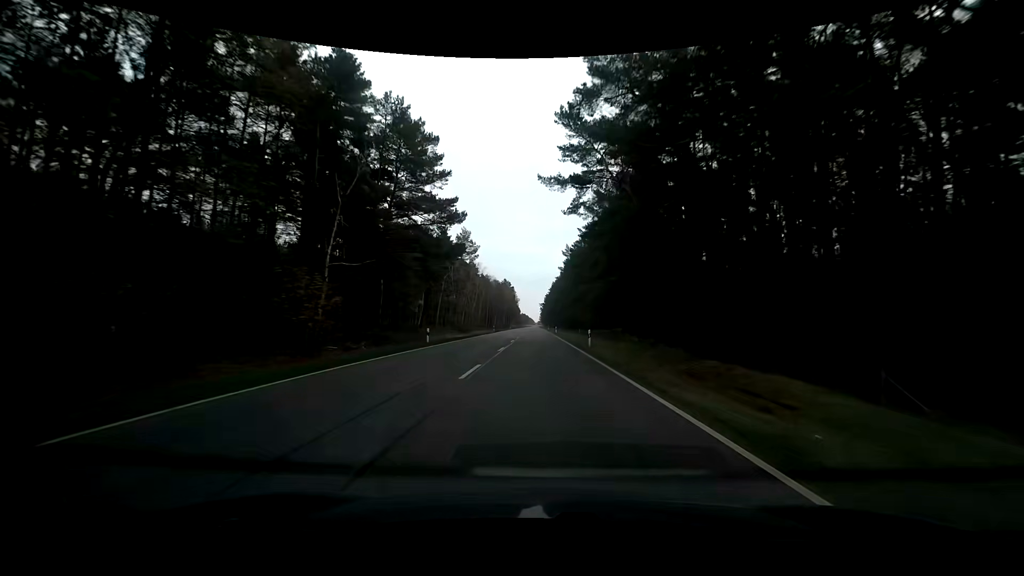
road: primary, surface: asphalt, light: Day
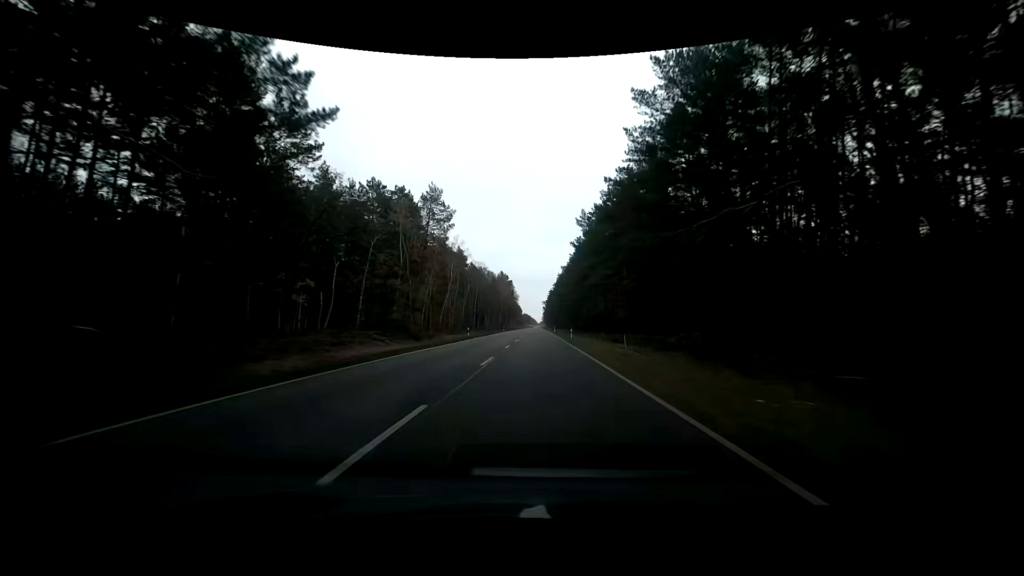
(-0.1, +31.6) m; 0°
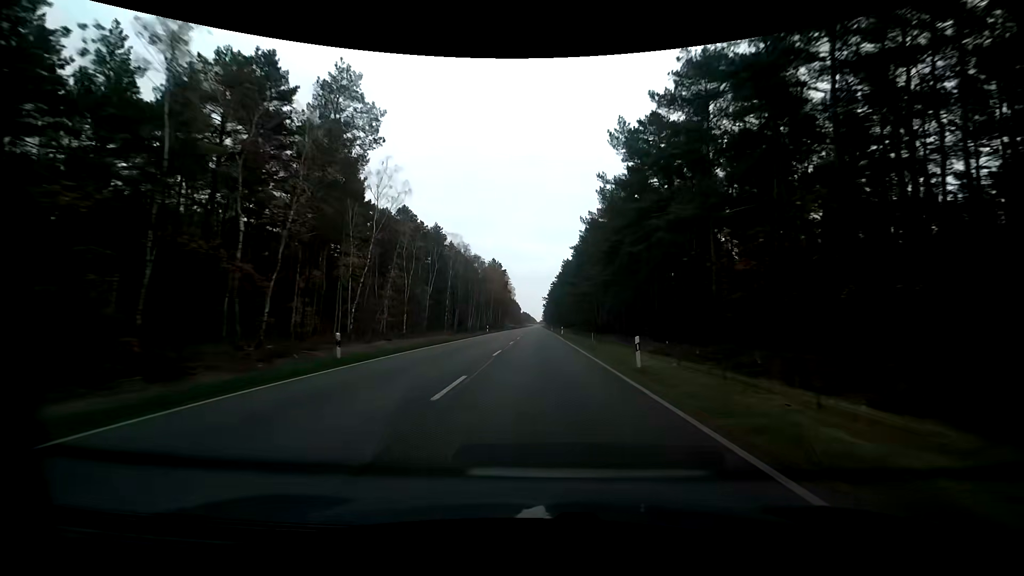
(+0.2, +31.6) m; 0°
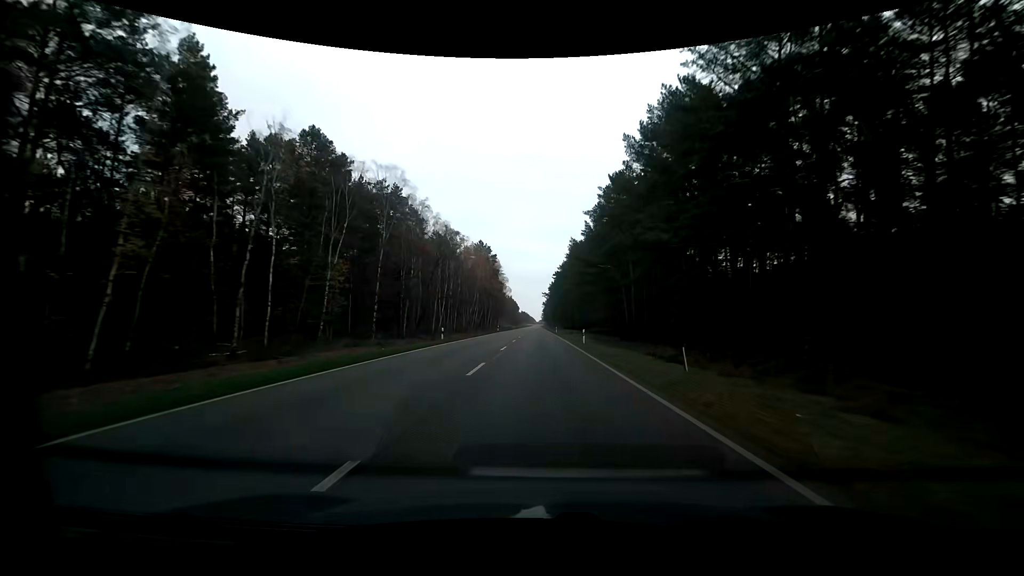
(-0.1, +31.6) m; 0°
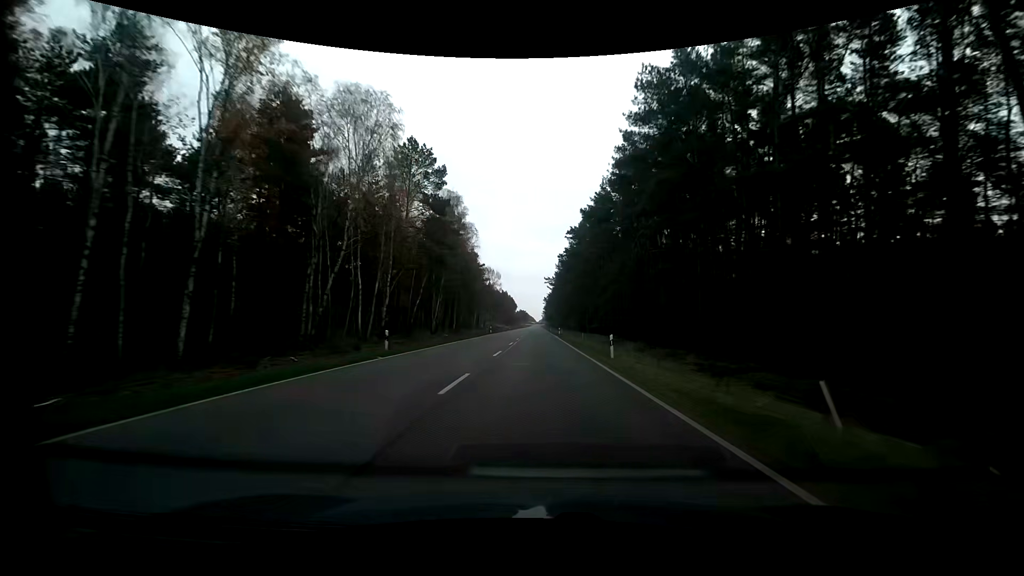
(+0.1, +63.4) m; 0°
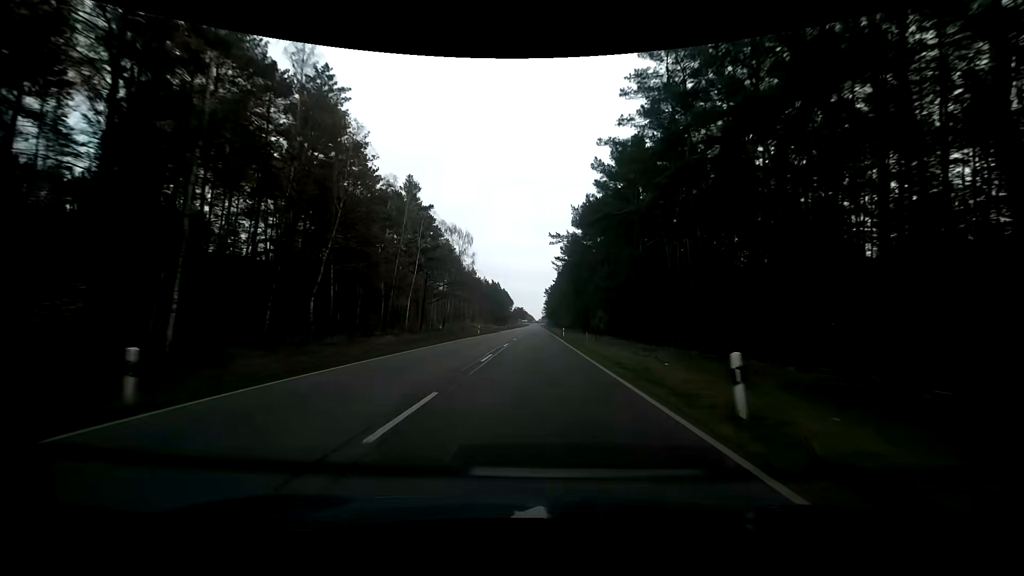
(+0.5, +63.6) m; 0°
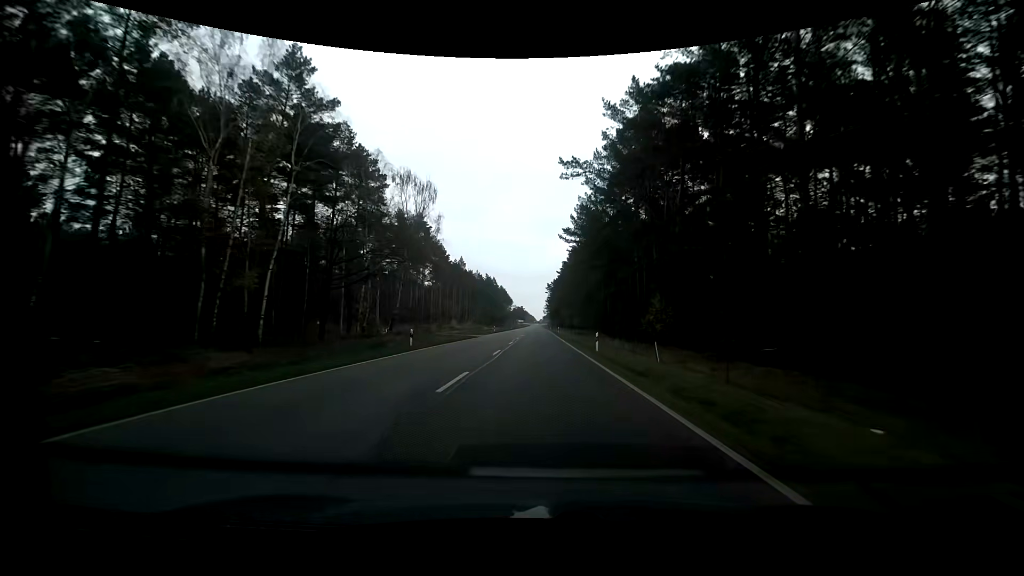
(0.0, +31.8) m; 0°
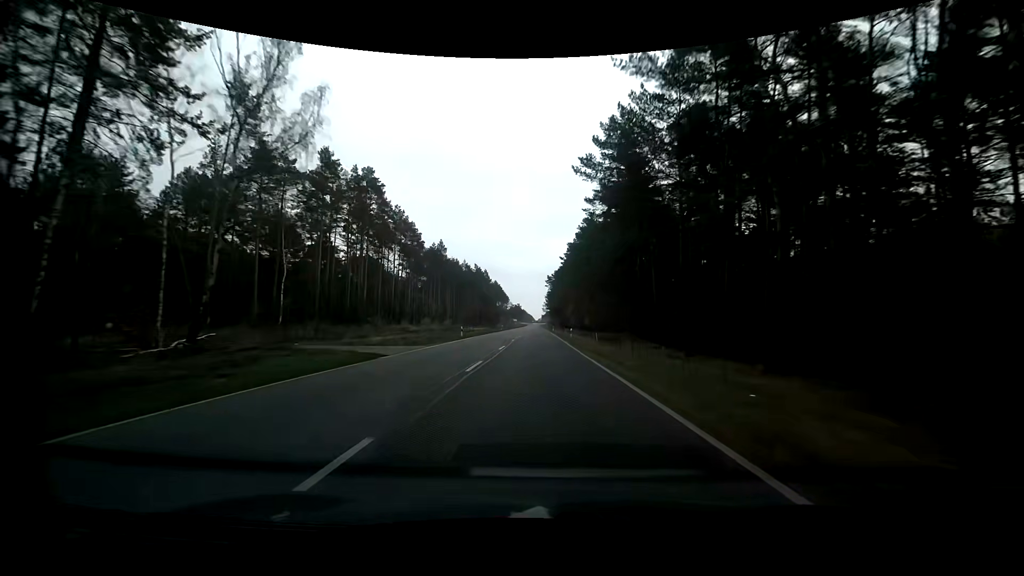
(+0.1, +31.9) m; 0°
(0, +10) (0, +20) (0, +30) (0, +40) (0, +50) (0, +60) (0, +70) (0, +80) (0, +90) (0, +100) m
